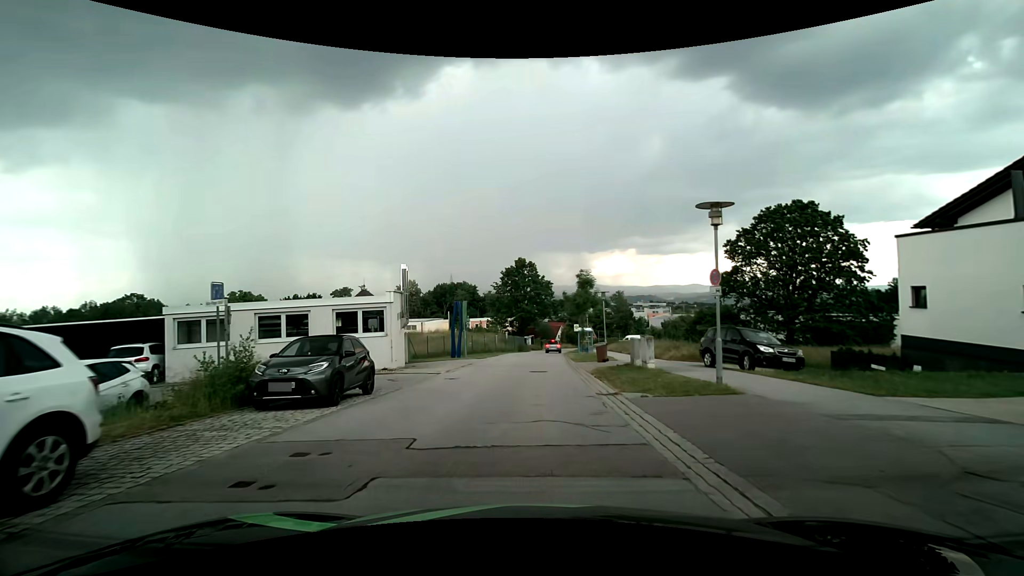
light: Day
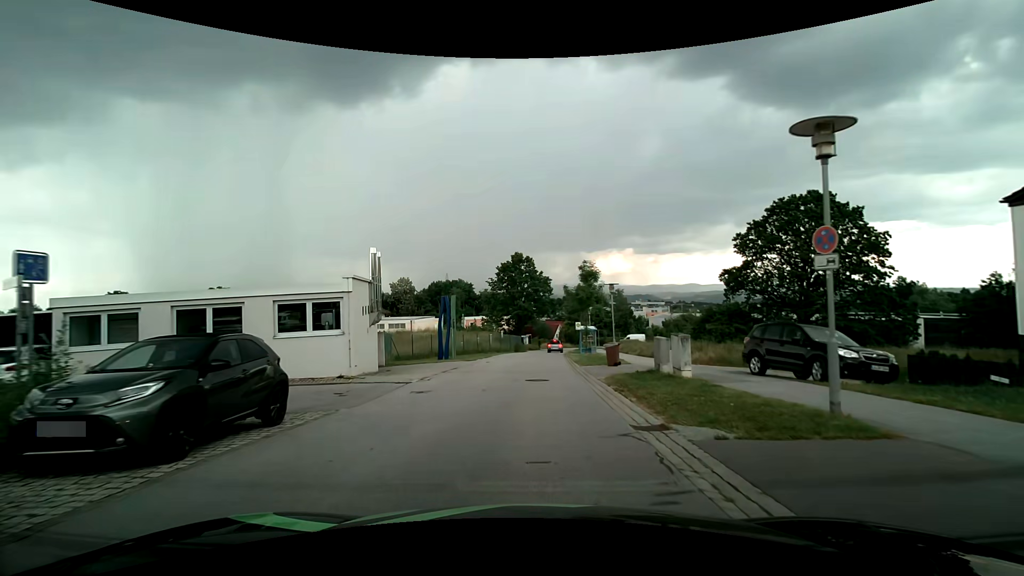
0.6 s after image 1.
(0.0, +4.7) m; 0°
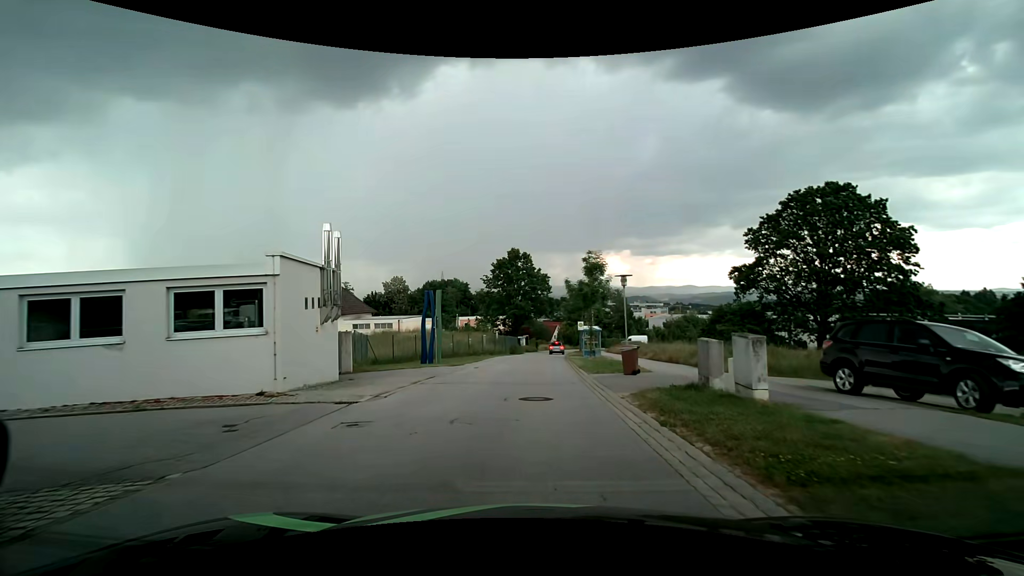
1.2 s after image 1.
(0.0, +4.7) m; 0°
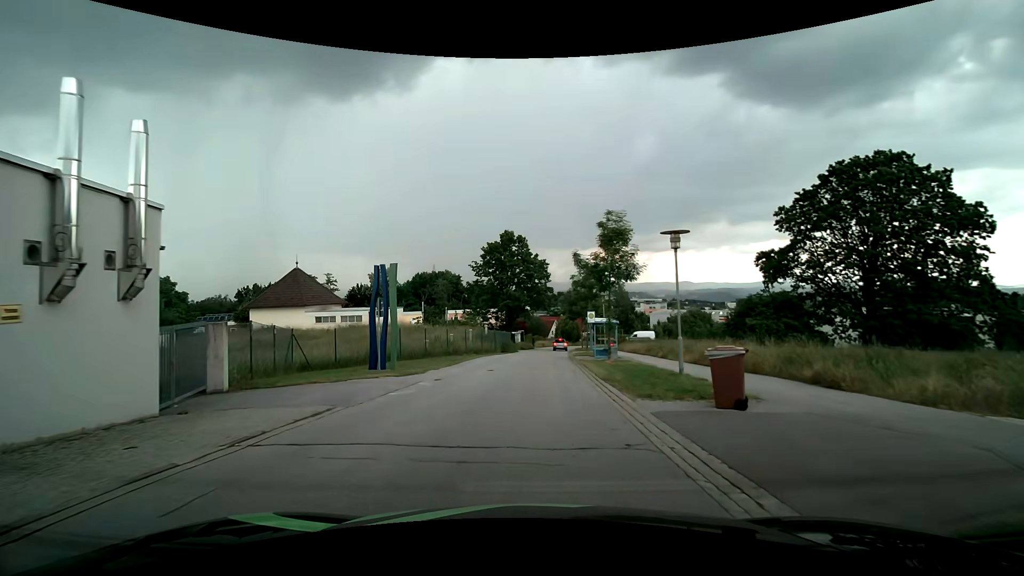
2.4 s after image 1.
(0.0, +9.5) m; +1°
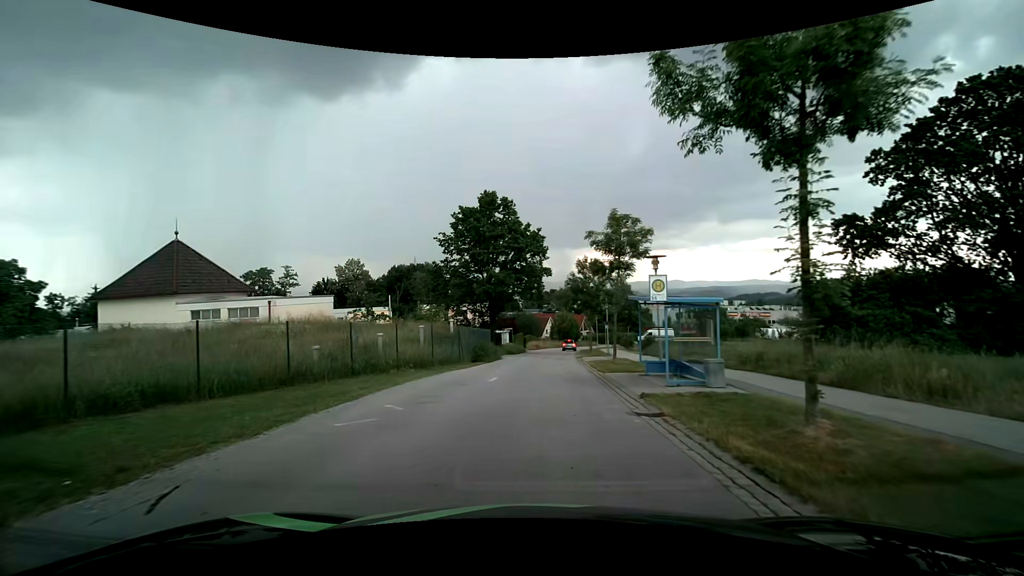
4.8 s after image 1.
(0.0, +17.6) m; +1°
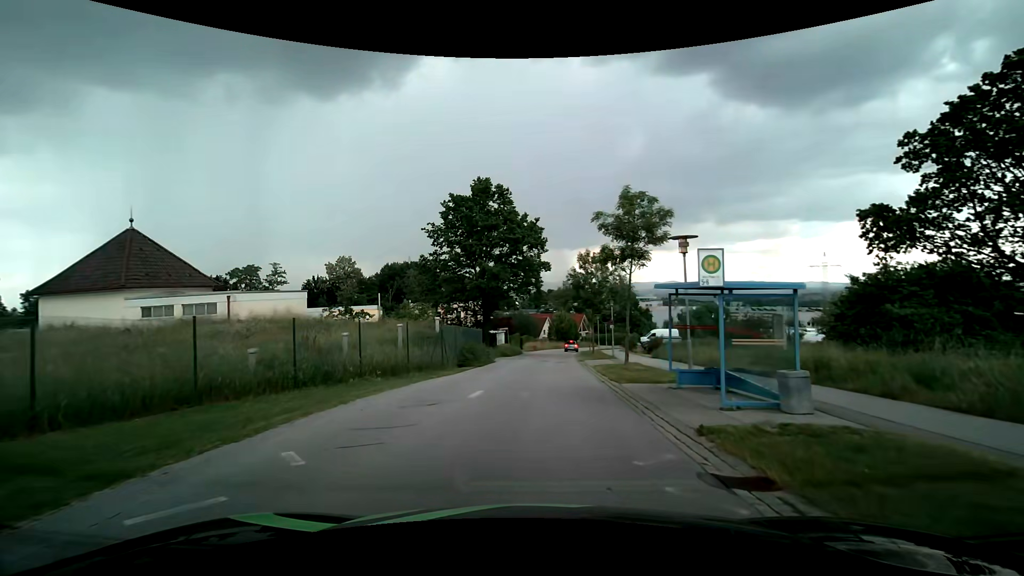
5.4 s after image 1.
(0.0, +4.0) m; 0°
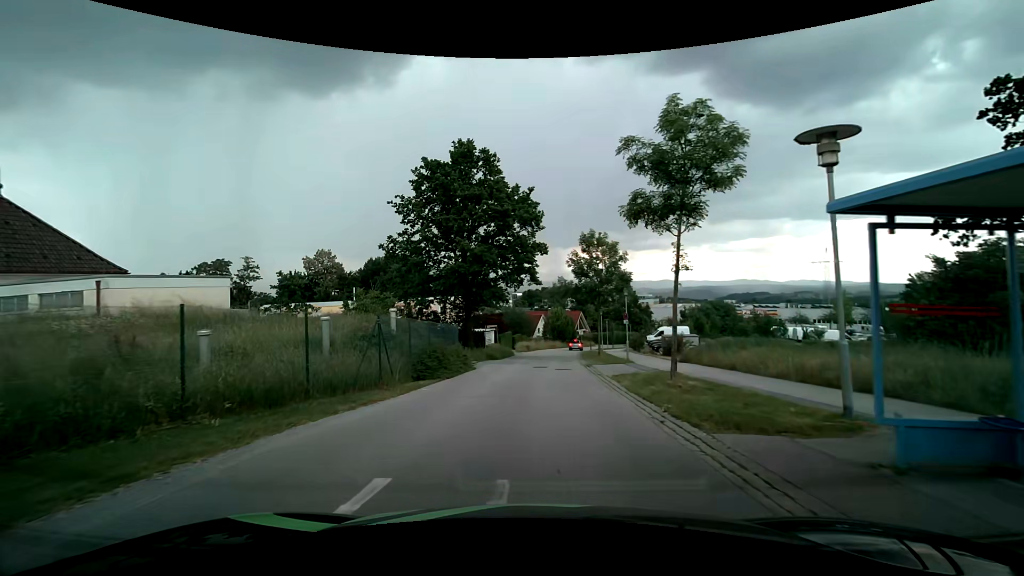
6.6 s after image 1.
(+0.1, +8.1) m; +1°
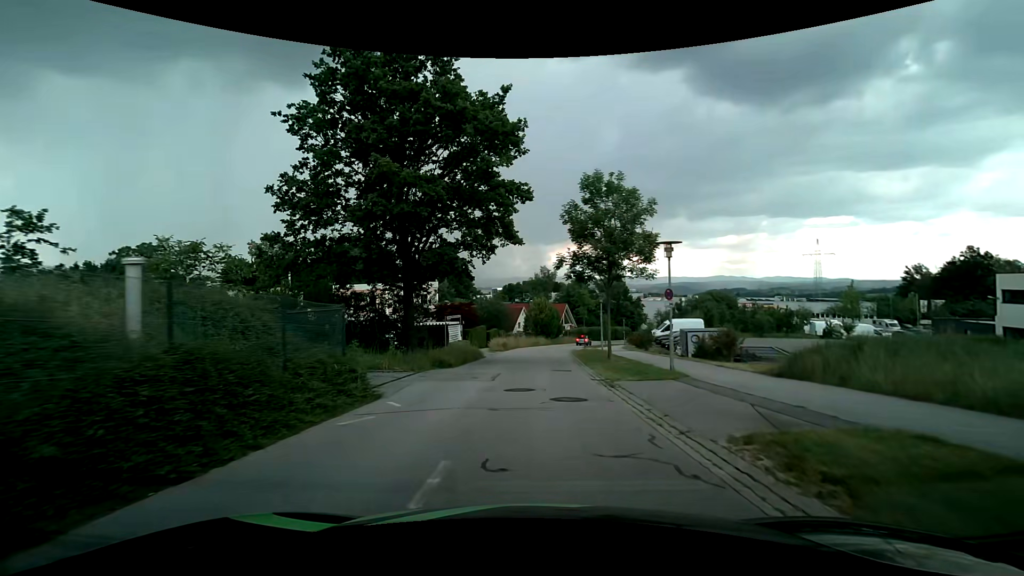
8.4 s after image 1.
(+0.2, +12.9) m; +2°
(0, +10) (+1, +20) (+1, +30) (+2, +40) (+2, +50) (+3, +60) (+6, +70) (+9, +79) (+13, +88) (+17, +97) m
